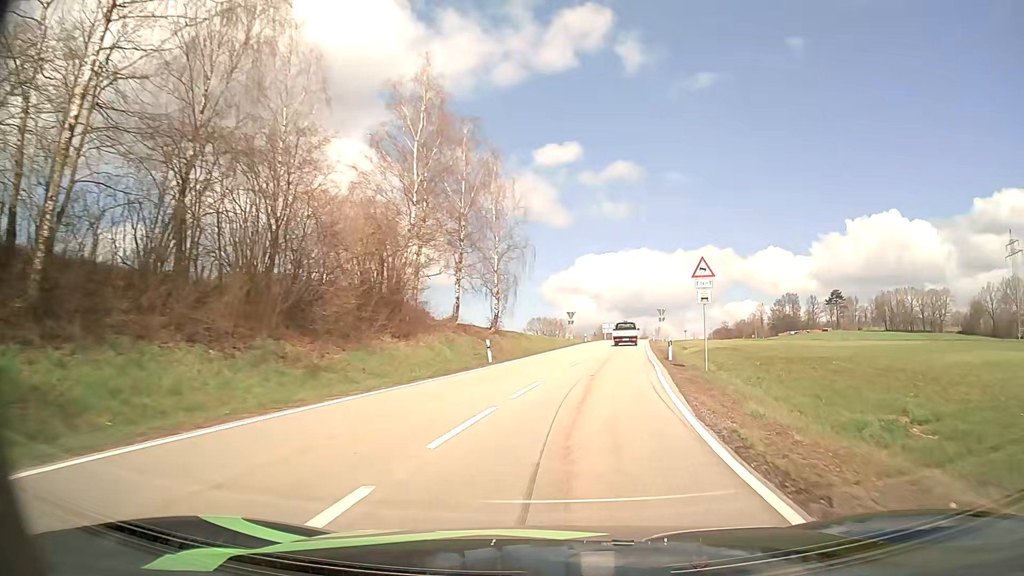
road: secondary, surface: asphalt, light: Day
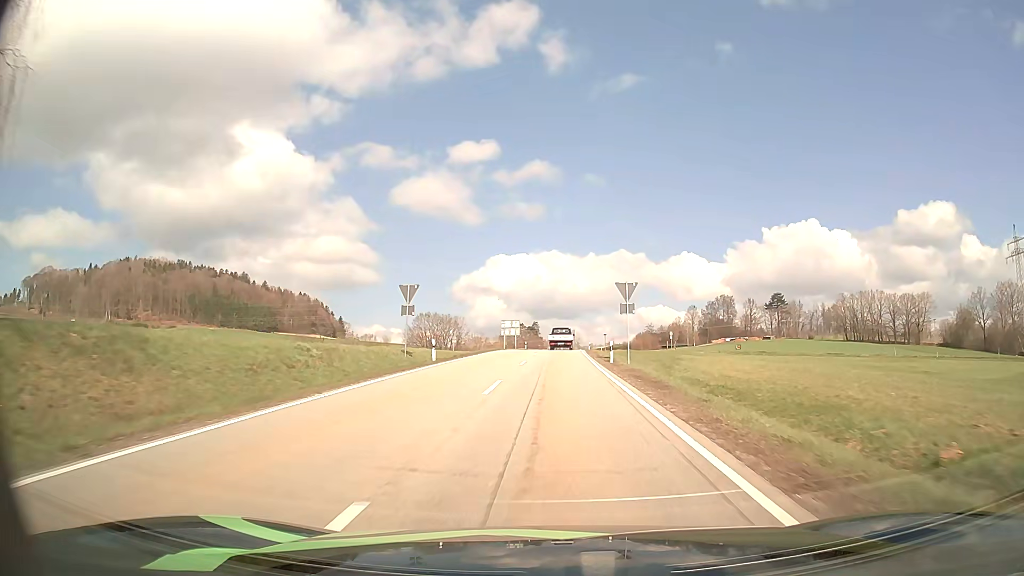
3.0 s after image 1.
(+5.7, +49.8) m; +8°
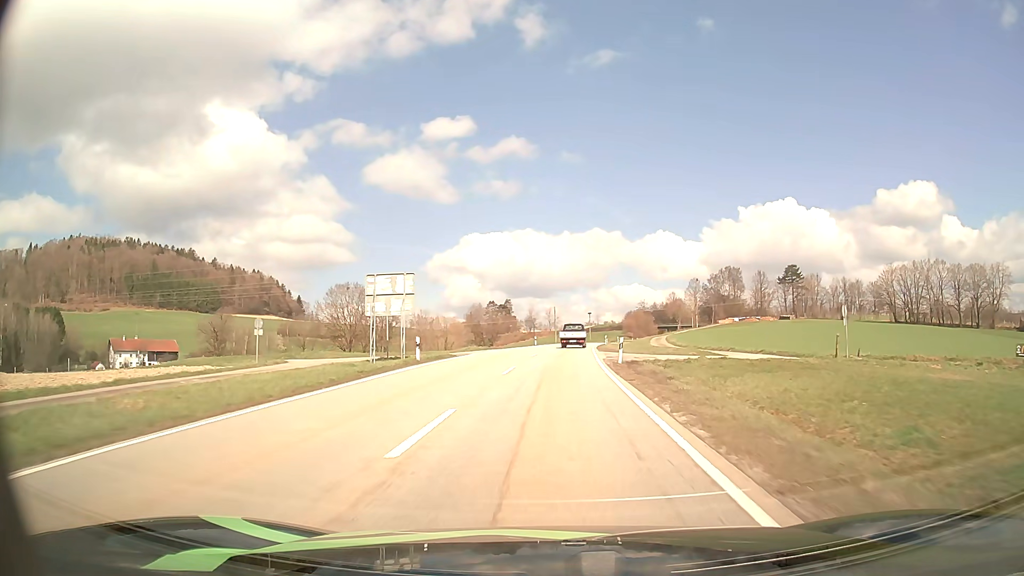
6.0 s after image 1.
(+1.6, +59.0) m; +2°
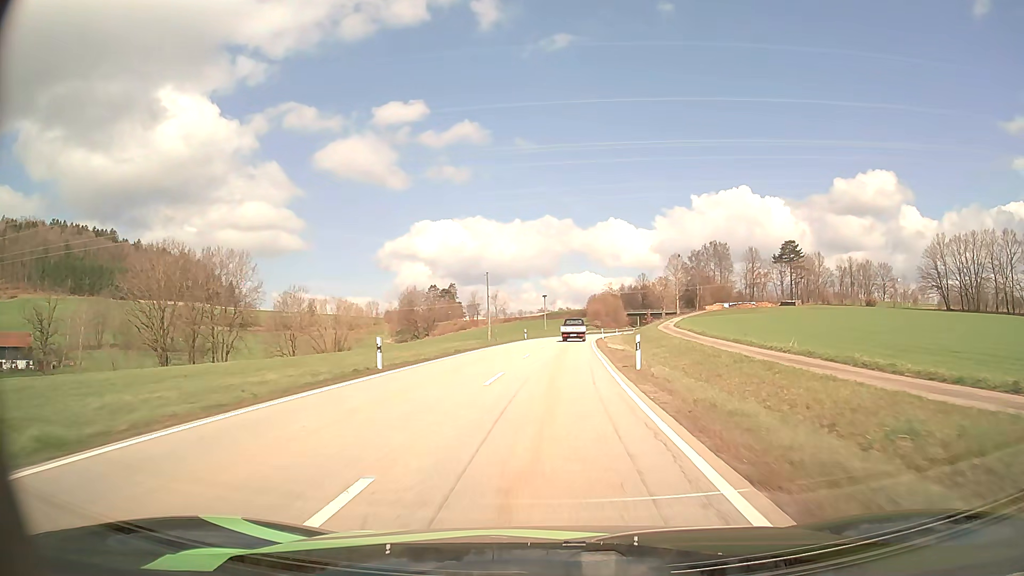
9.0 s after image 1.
(+2.2, +56.0) m; +4°
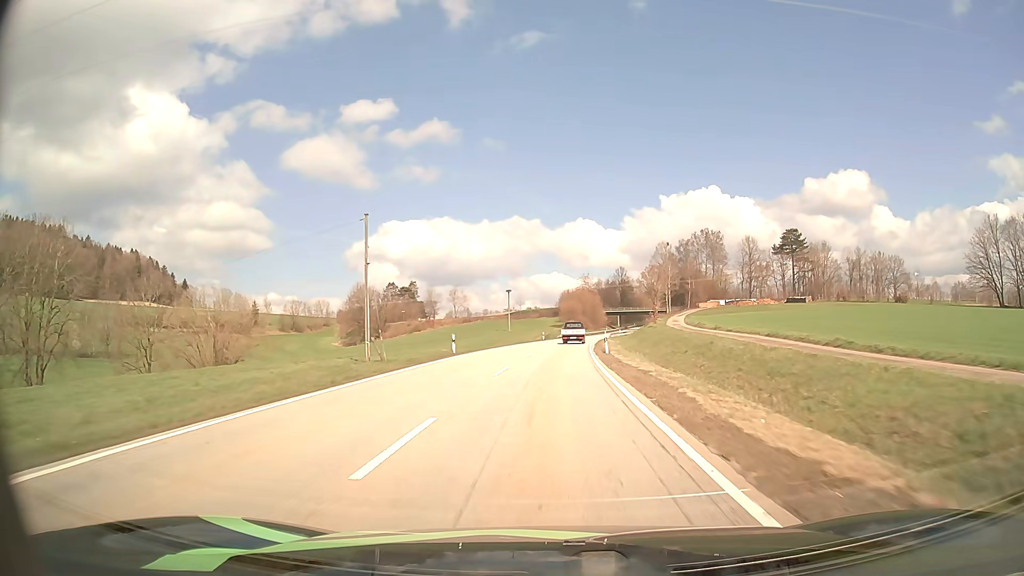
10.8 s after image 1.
(+0.9, +34.9) m; +3°
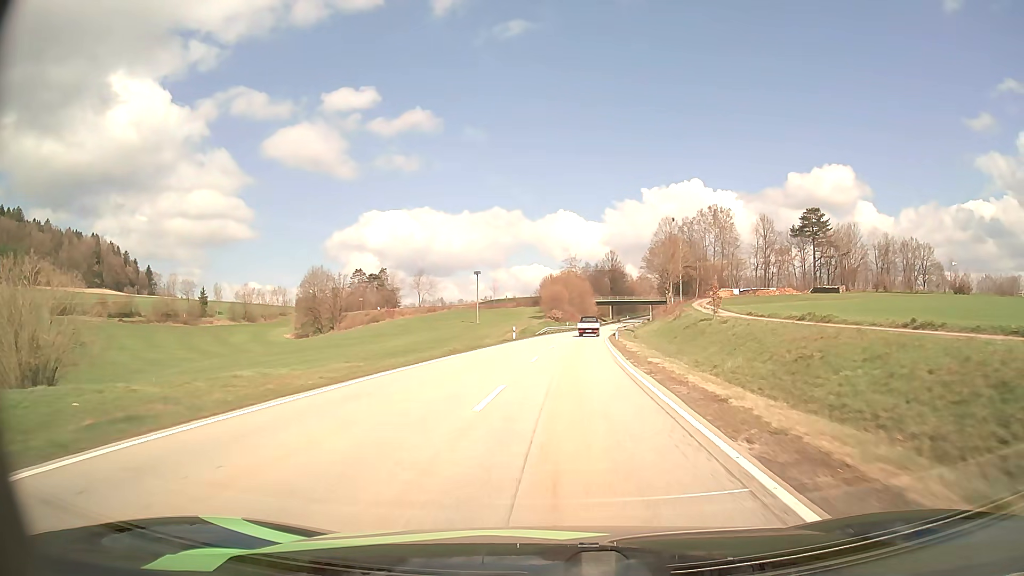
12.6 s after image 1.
(+0.4, +34.1) m; +1°
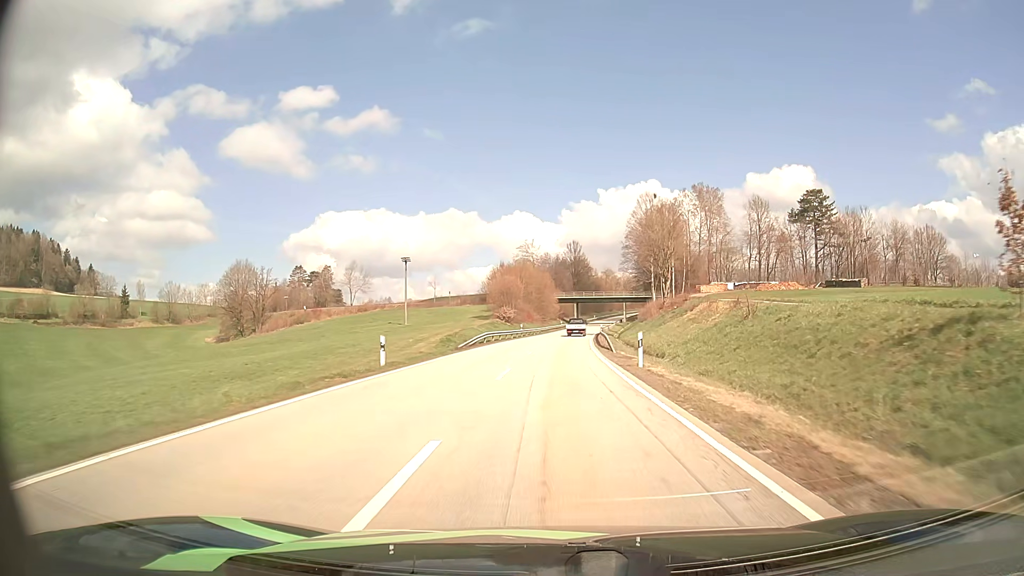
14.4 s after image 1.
(+1.1, +31.6) m; +4°
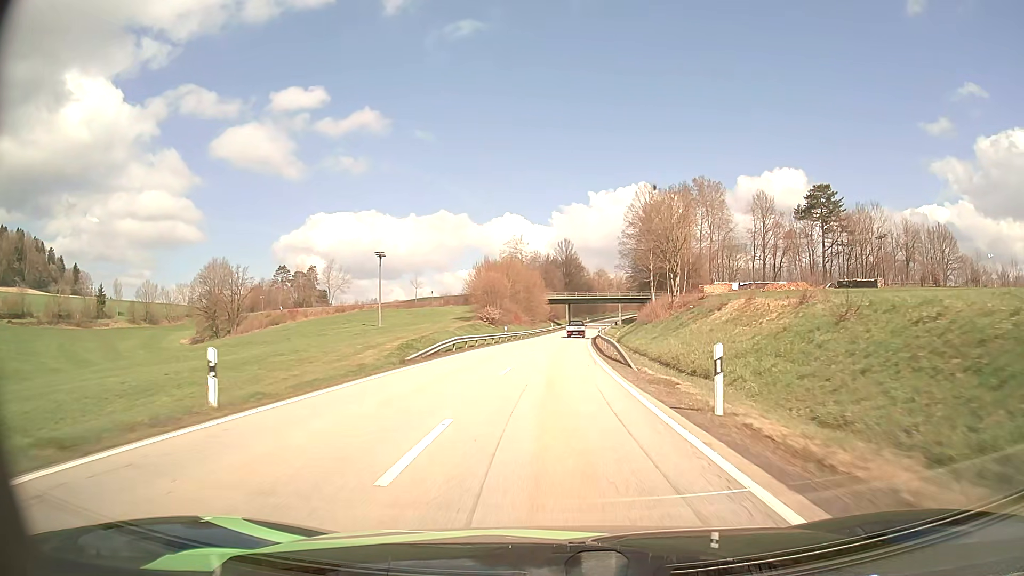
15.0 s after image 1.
(+0.1, +10.7) m; +1°
